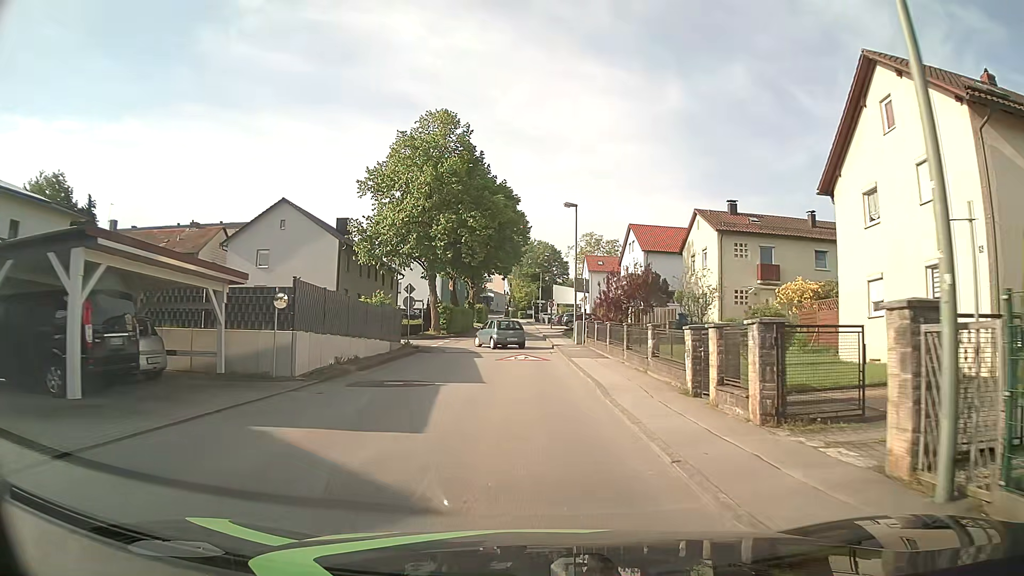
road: unclassified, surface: asphalt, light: Day
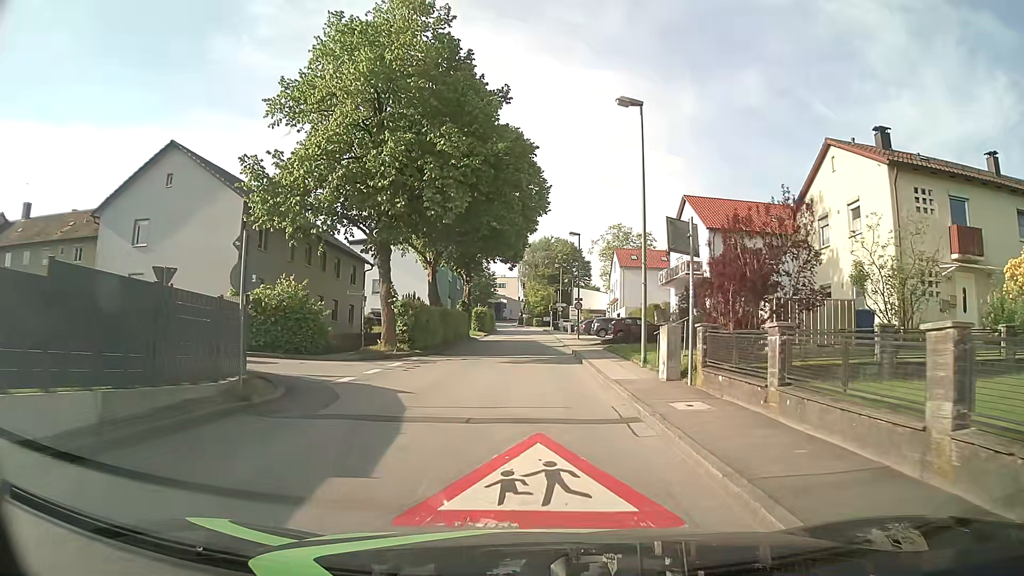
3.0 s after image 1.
(-0.2, +19.5) m; -1°
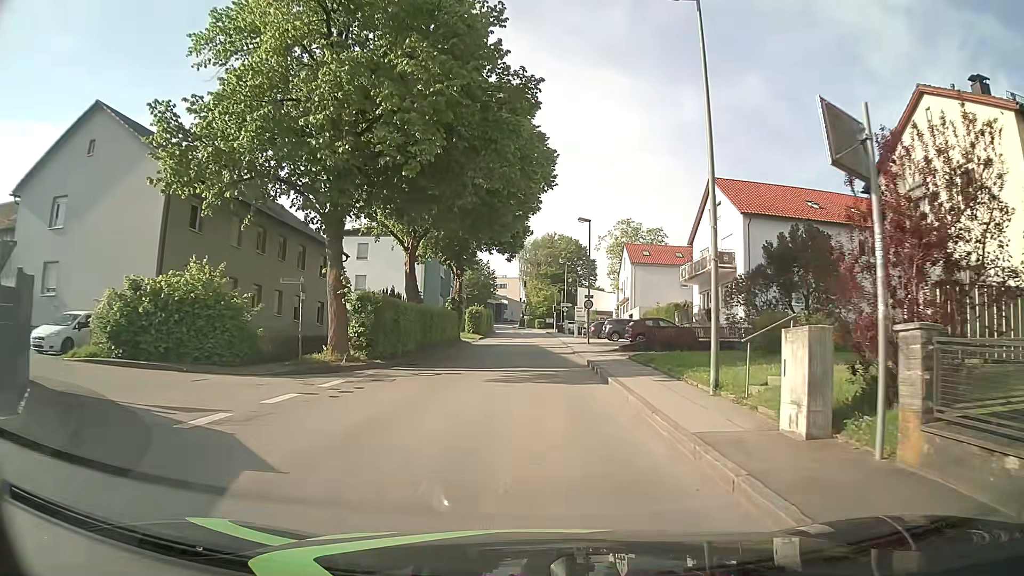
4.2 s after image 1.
(-0.1, +7.5) m; 0°
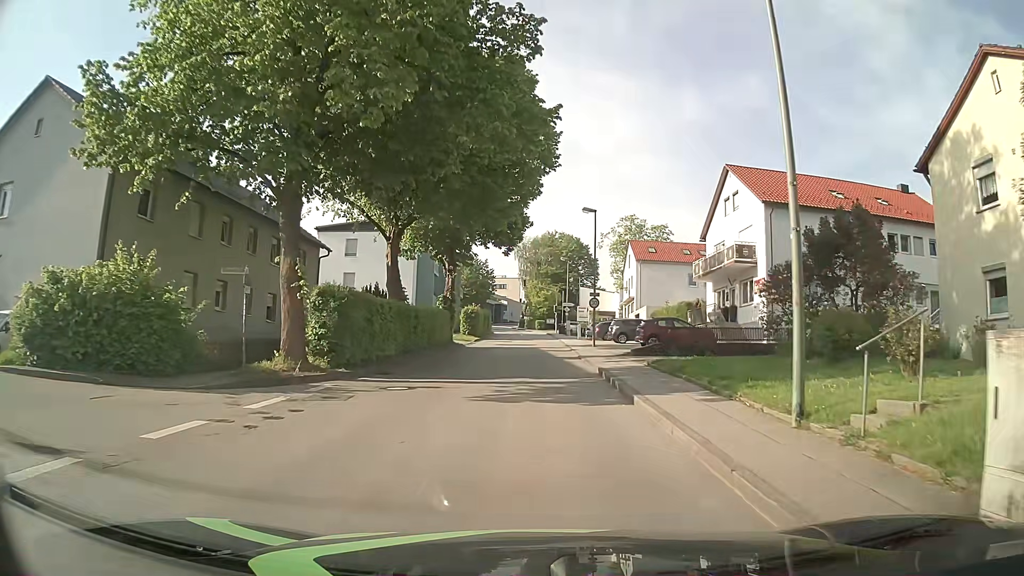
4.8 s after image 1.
(0.0, +3.9) m; 0°
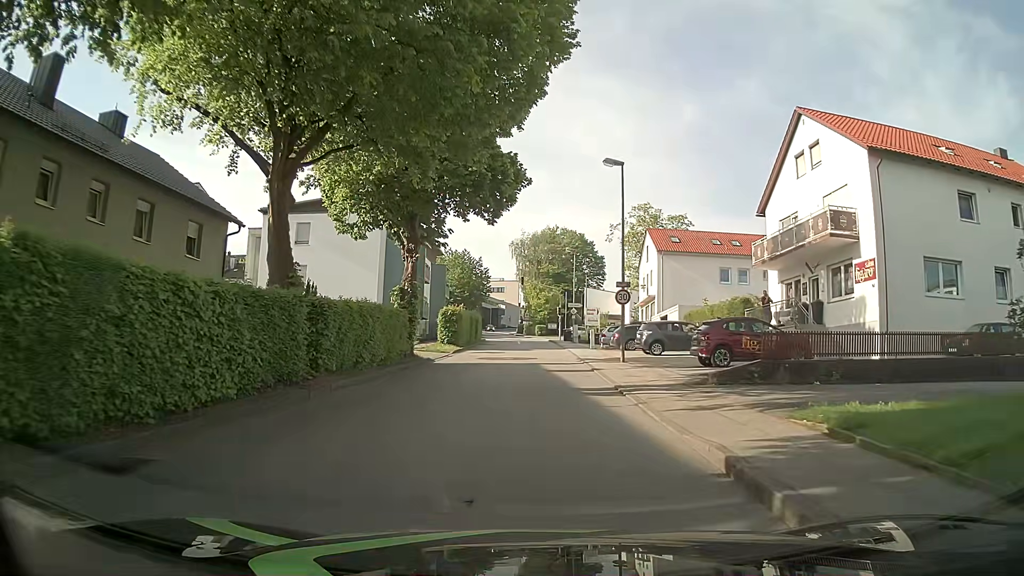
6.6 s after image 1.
(0.0, +12.4) m; 0°
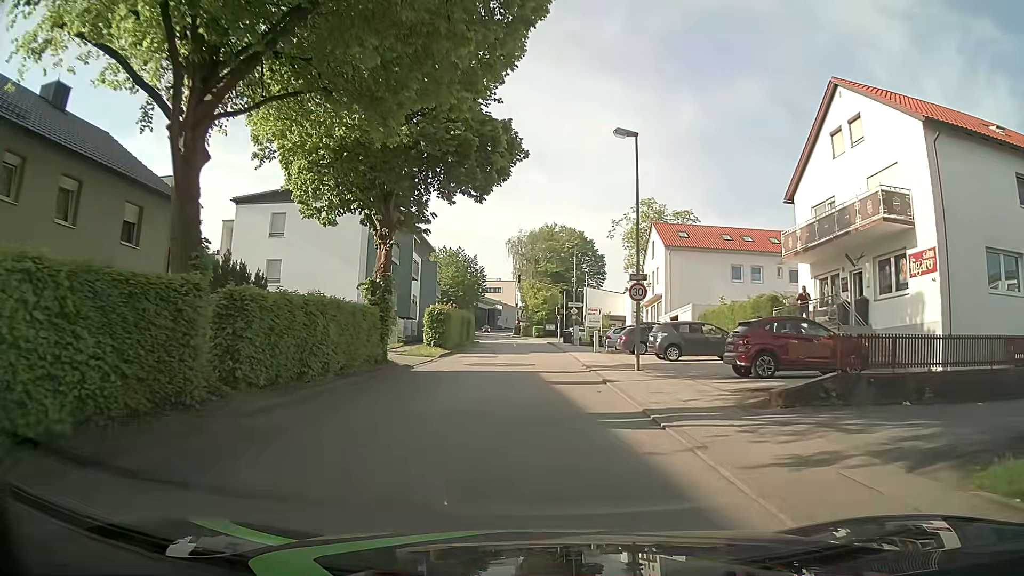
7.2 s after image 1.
(0.0, +4.3) m; +1°
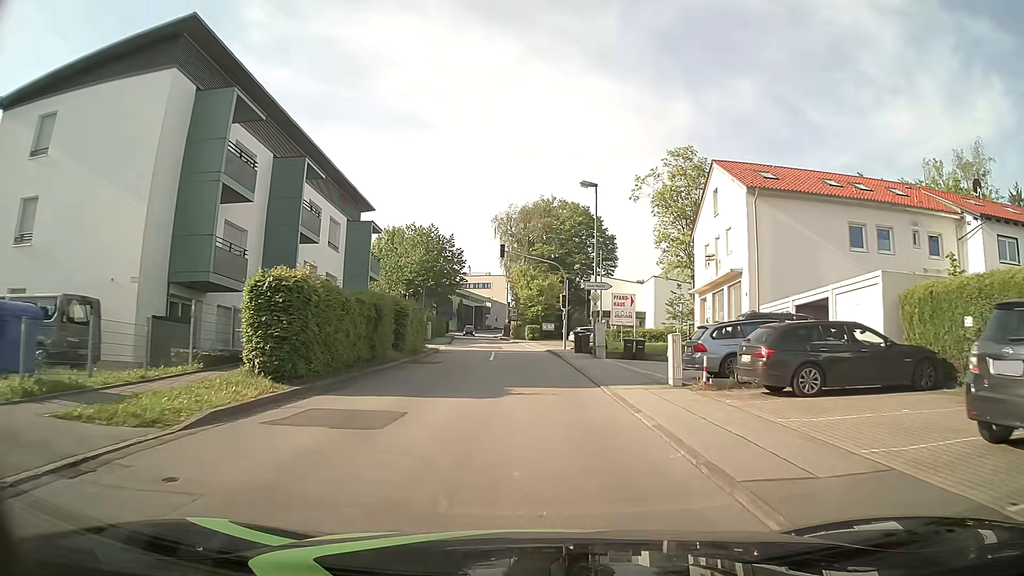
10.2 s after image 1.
(-0.1, +22.5) m; -1°
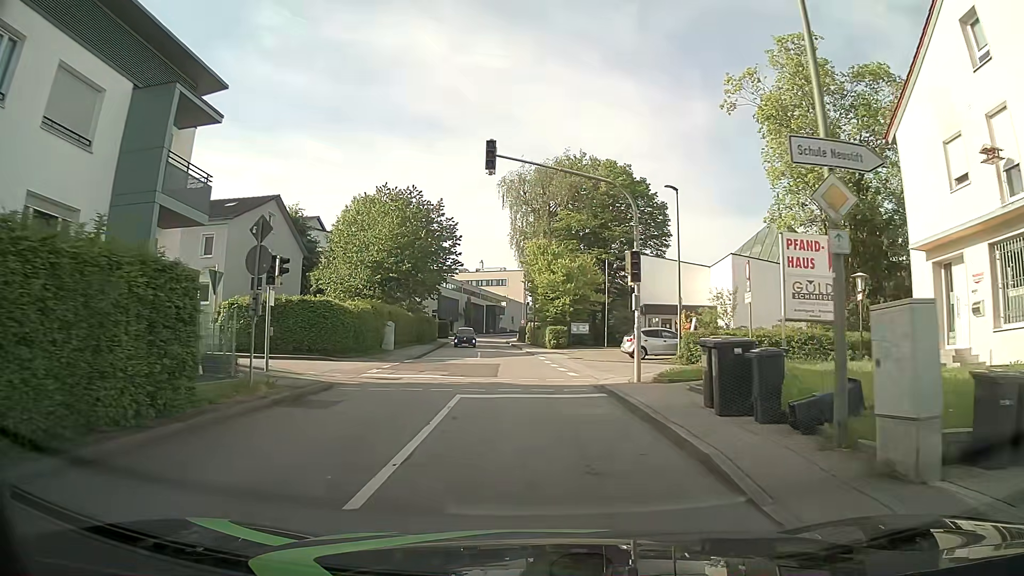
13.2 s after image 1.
(0.0, +23.4) m; -1°
